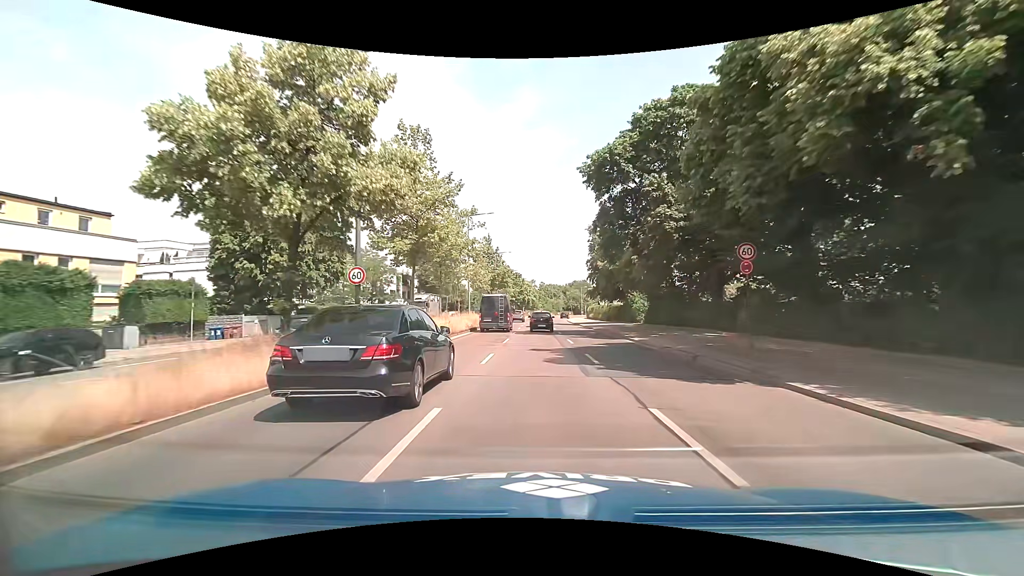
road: primary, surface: asphalt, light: Day
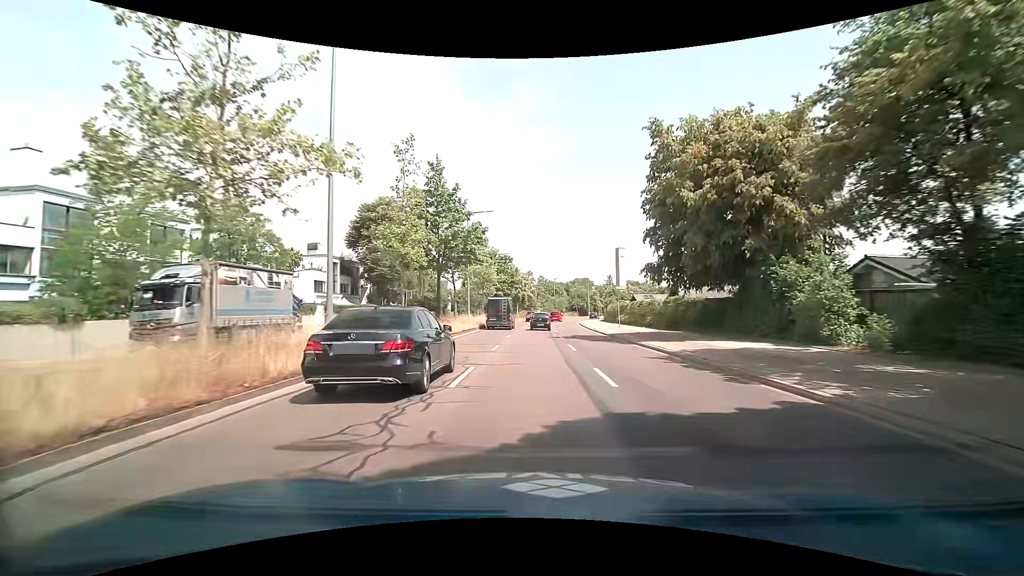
(+0.2, +31.4) m; 0°
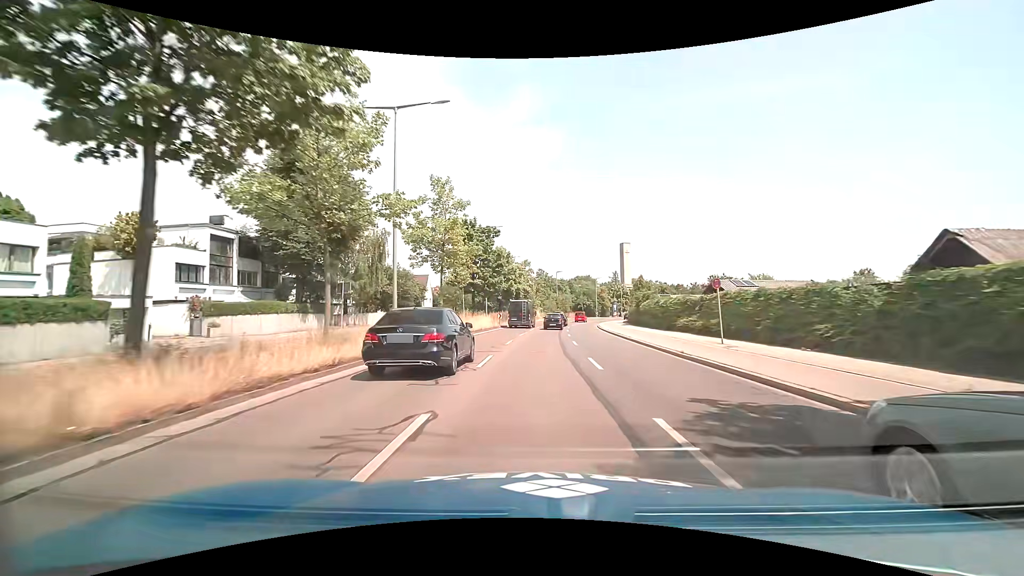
(-0.1, +24.0) m; 0°
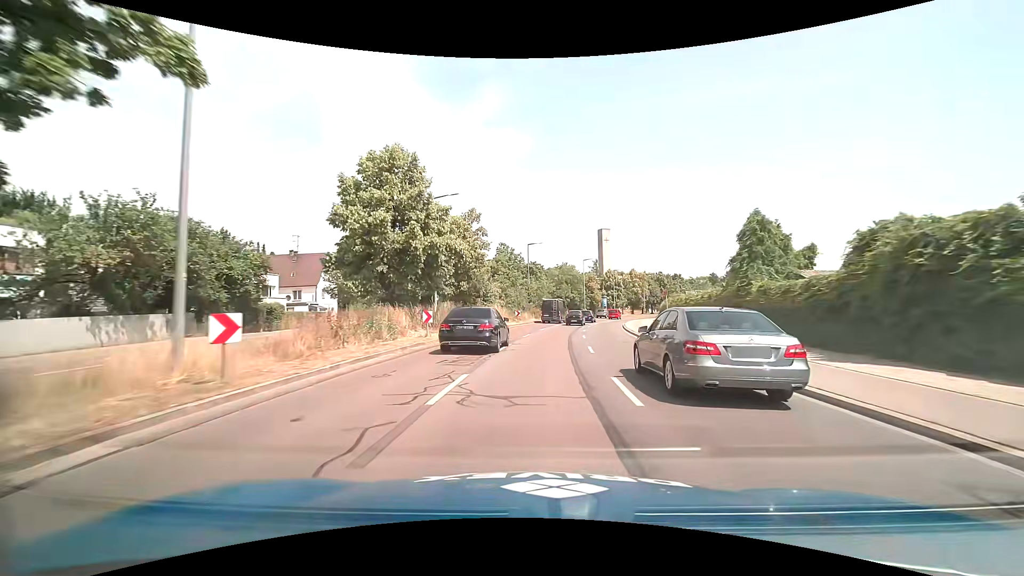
(+1.3, +41.9) m; +4°
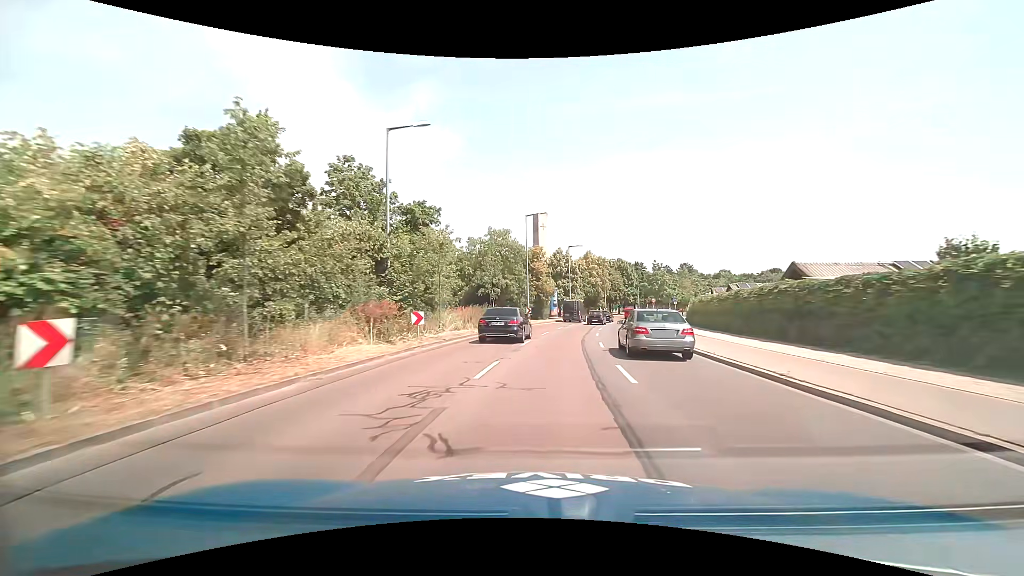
(+2.8, +43.5) m; +8°
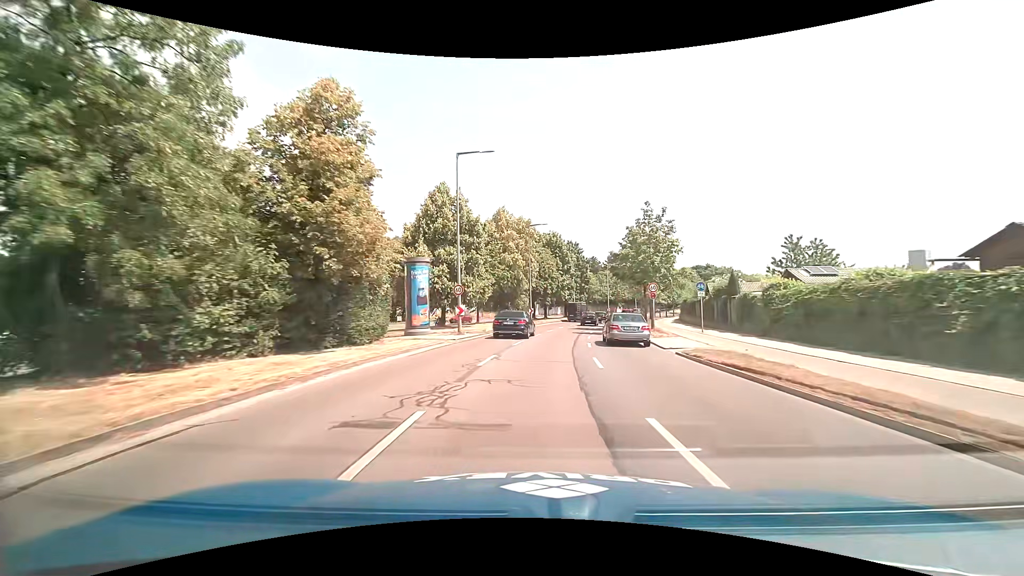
(+3.9, +42.8) m; +10°
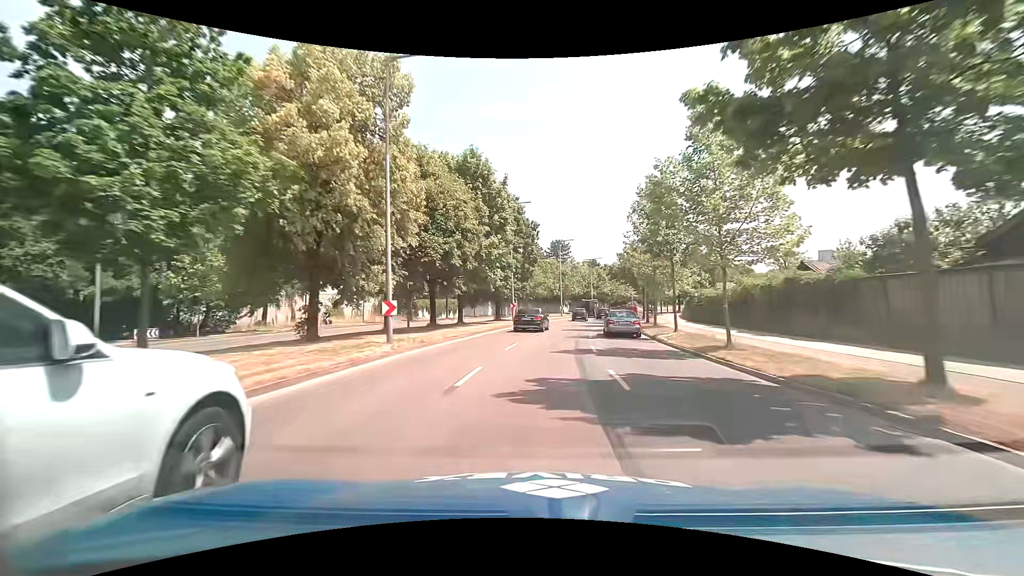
(+2.2, +34.9) m; +7°
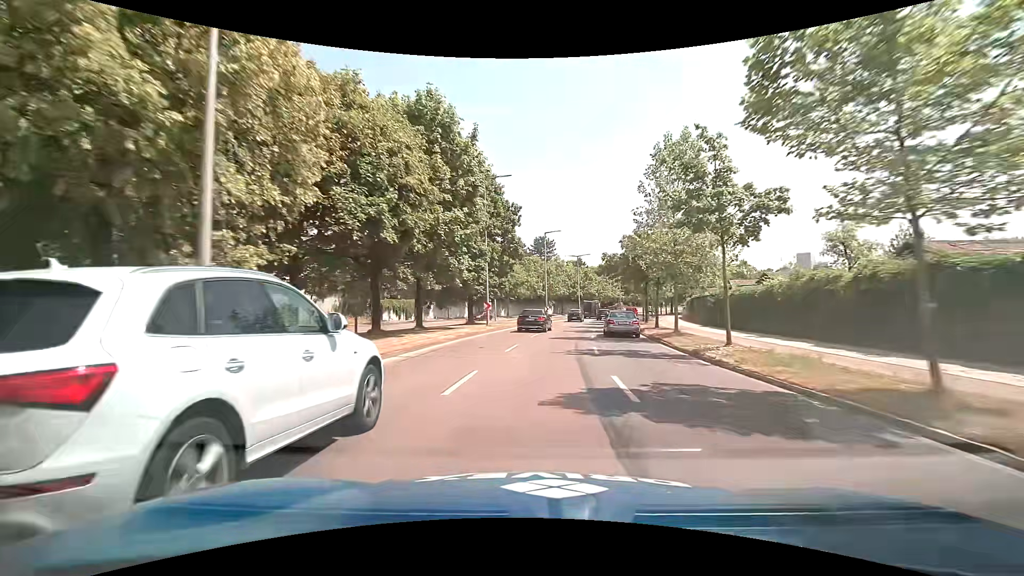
(+0.2, +9.0) m; +2°
(0, +10) (+1, +20) (+2, +30) (+3, +40) (+5, +50) (+7, +59) (+9, +69) (+12, +79) (+15, +88) (+19, +98) m
